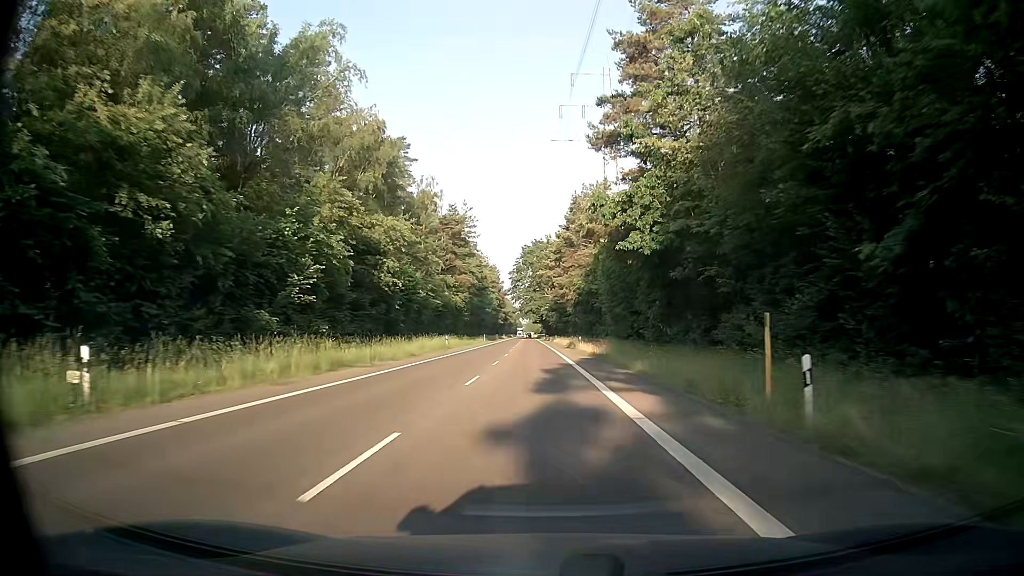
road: secondary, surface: asphalt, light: Day
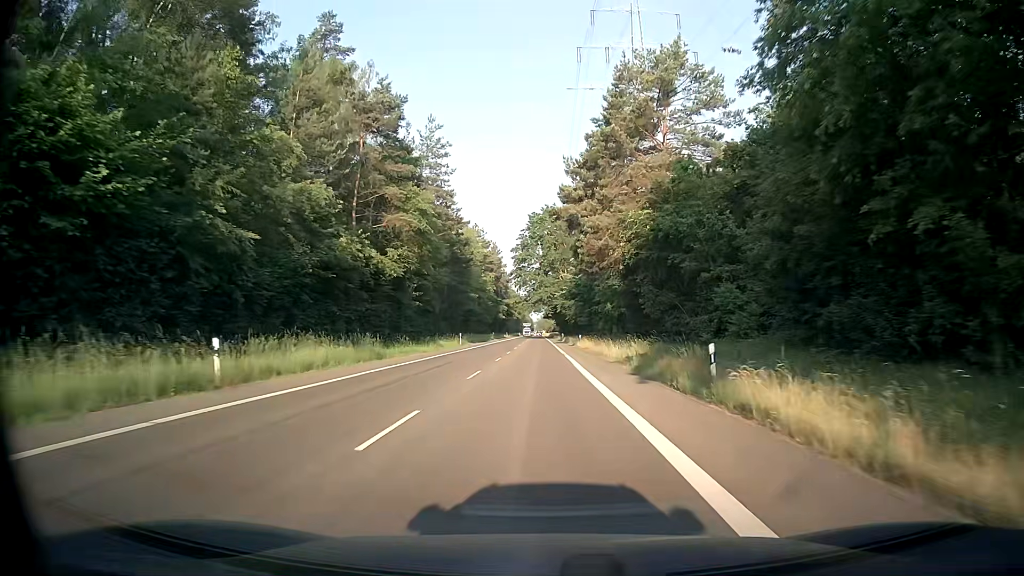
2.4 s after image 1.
(-1.1, +44.4) m; -2°
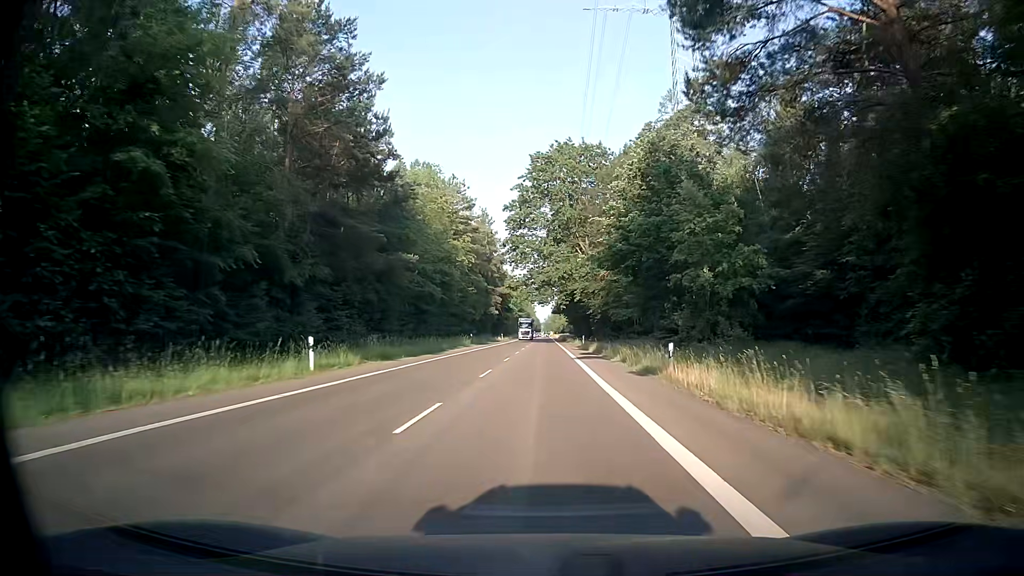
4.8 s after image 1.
(-0.4, +44.2) m; 0°
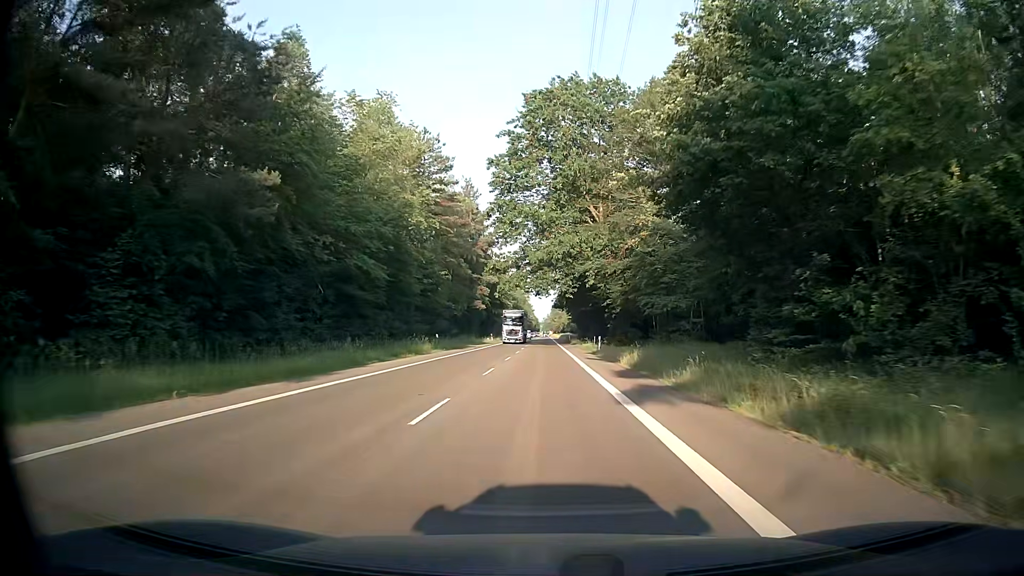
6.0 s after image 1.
(-0.1, +22.0) m; -1°
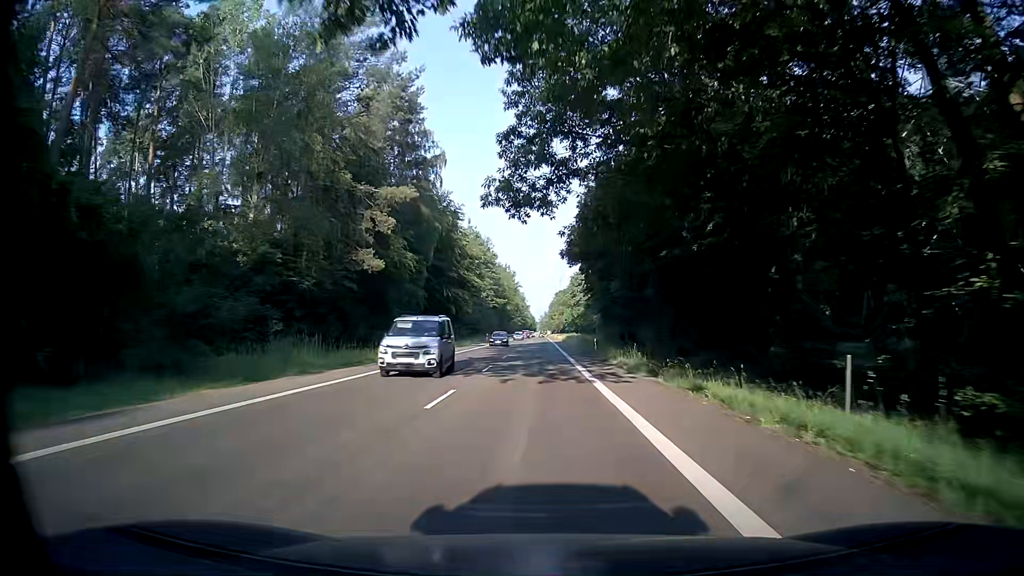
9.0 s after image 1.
(+0.6, +54.9) m; 0°
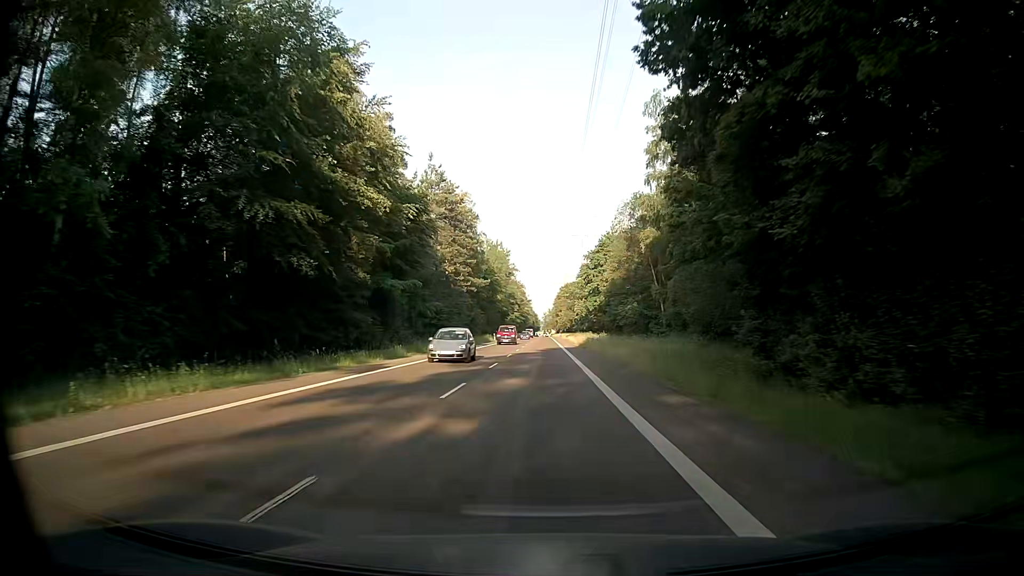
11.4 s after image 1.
(+0.4, +43.8) m; 0°
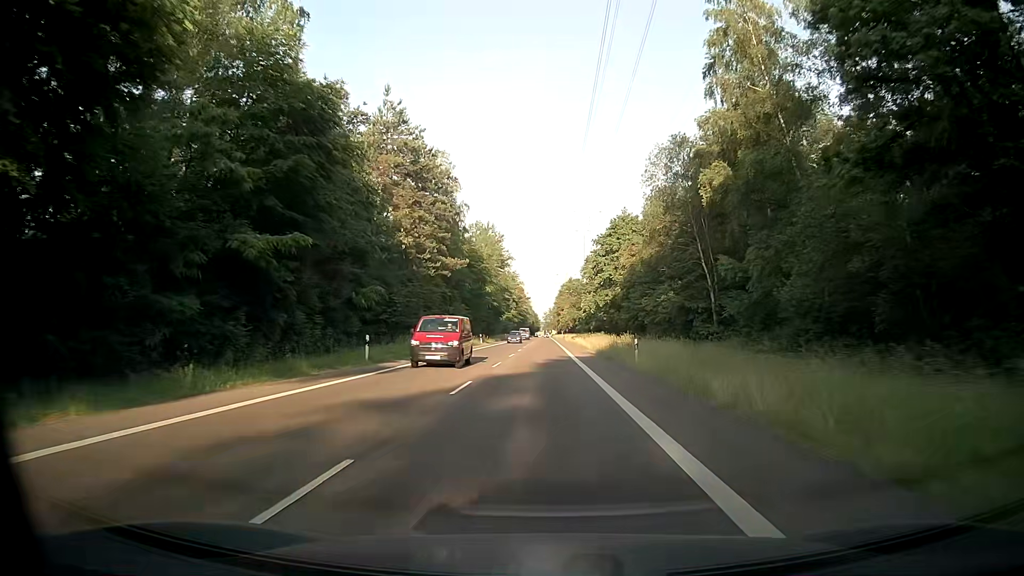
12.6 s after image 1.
(+0.1, +21.9) m; 0°
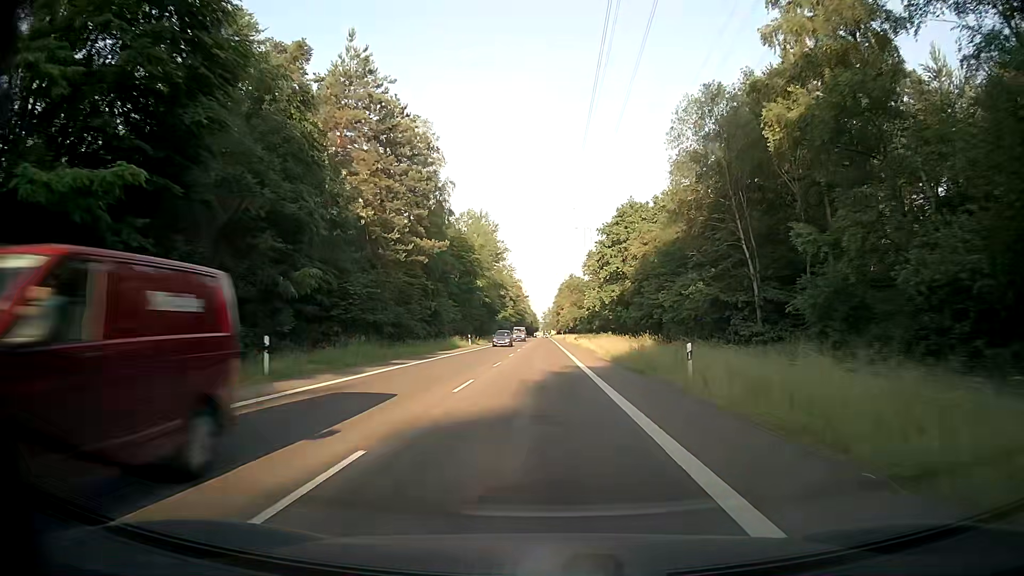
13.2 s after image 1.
(+0.1, +10.9) m; +1°
(0, +10) (0, +20) (0, +30) (0, +40) (0, +50) (0, +60) (0, +70) (0, +80) (0, +90) (0, +100) m
